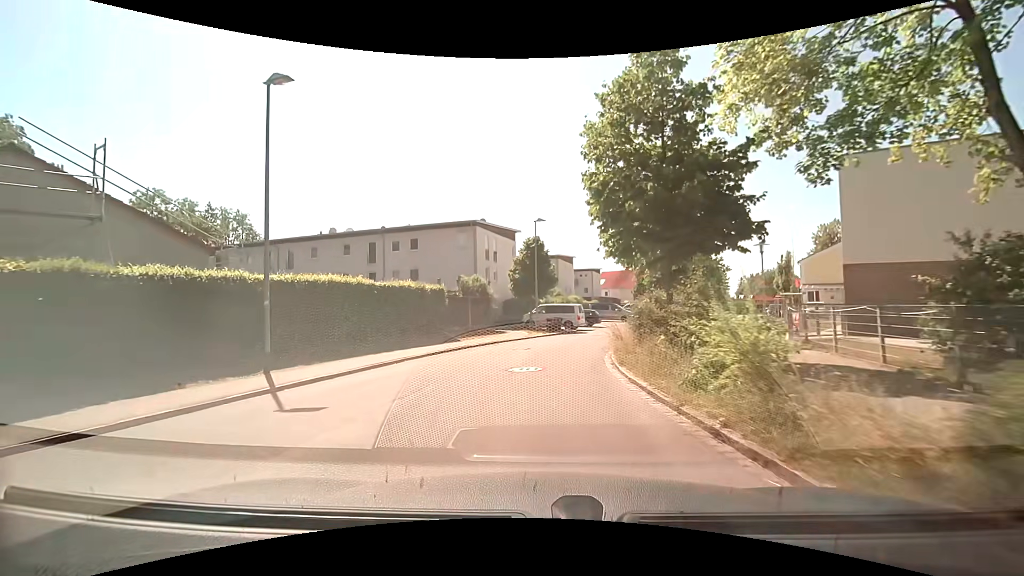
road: residential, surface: asphalt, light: Day
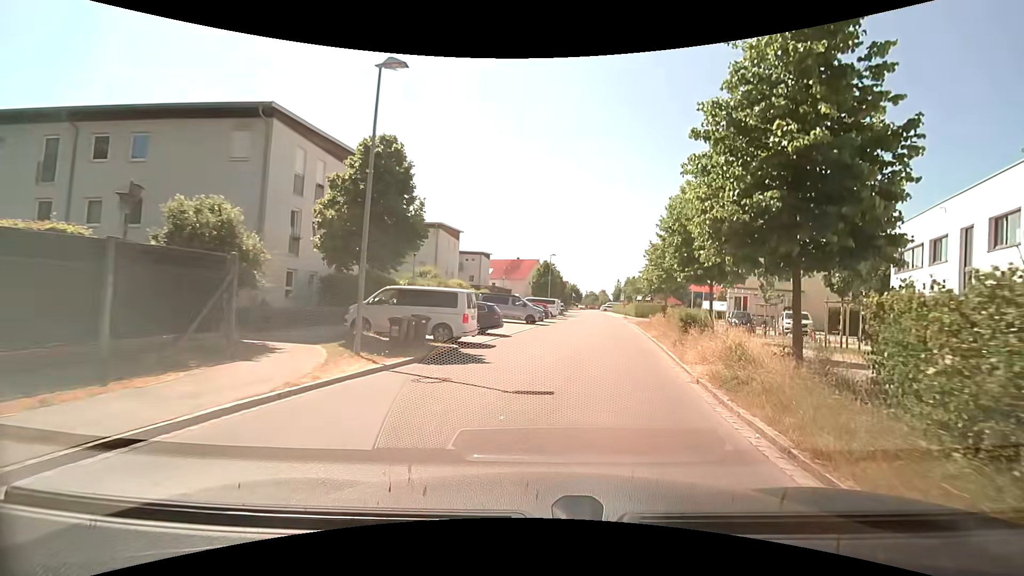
(+1.1, +20.0) m; +14°
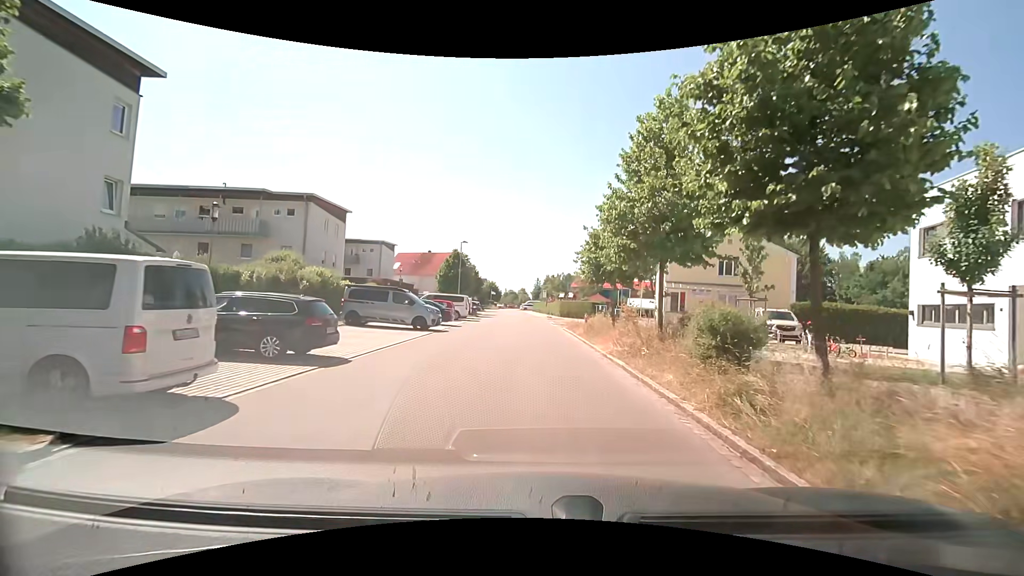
(+1.1, +11.1) m; +9°
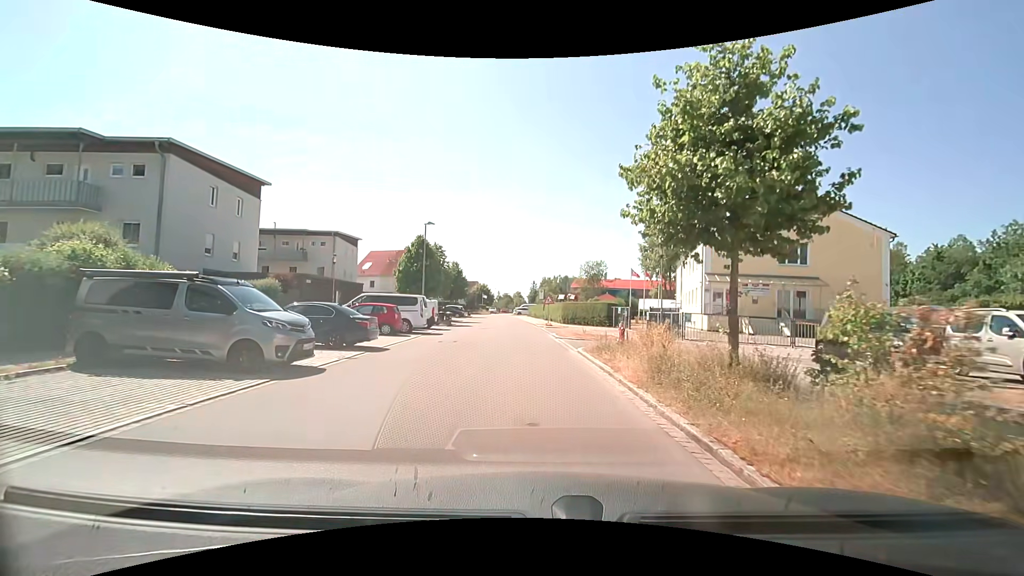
(+0.2, +14.1) m; 0°
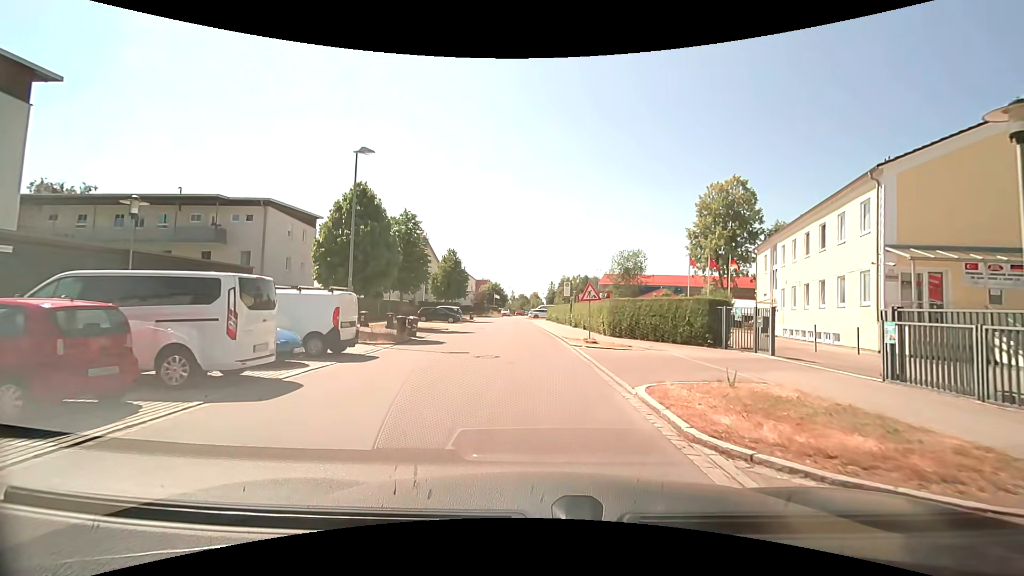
(-0.5, +17.8) m; -2°
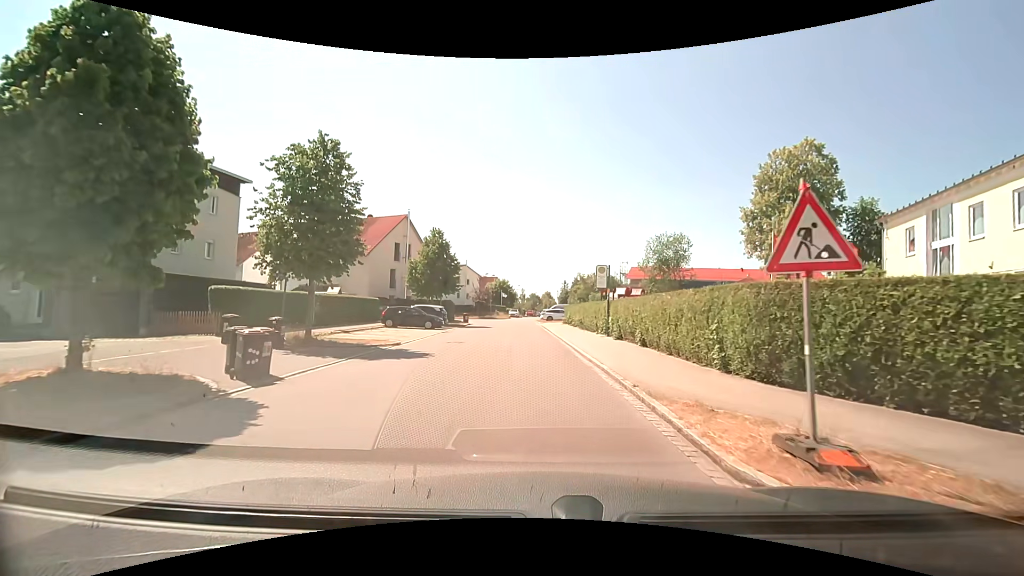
(-0.1, +14.7) m; -1°
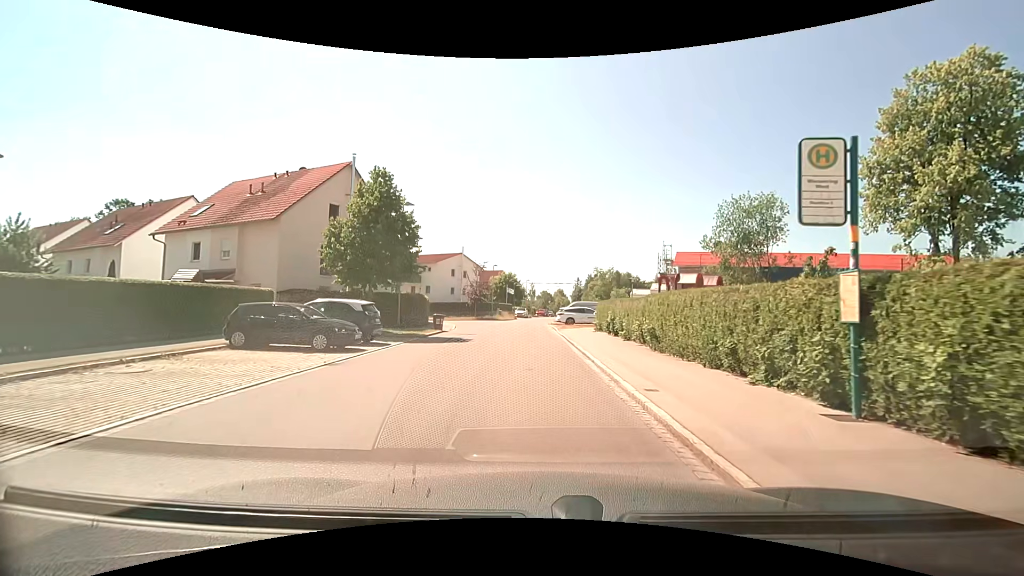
(-0.3, +18.2) m; -1°
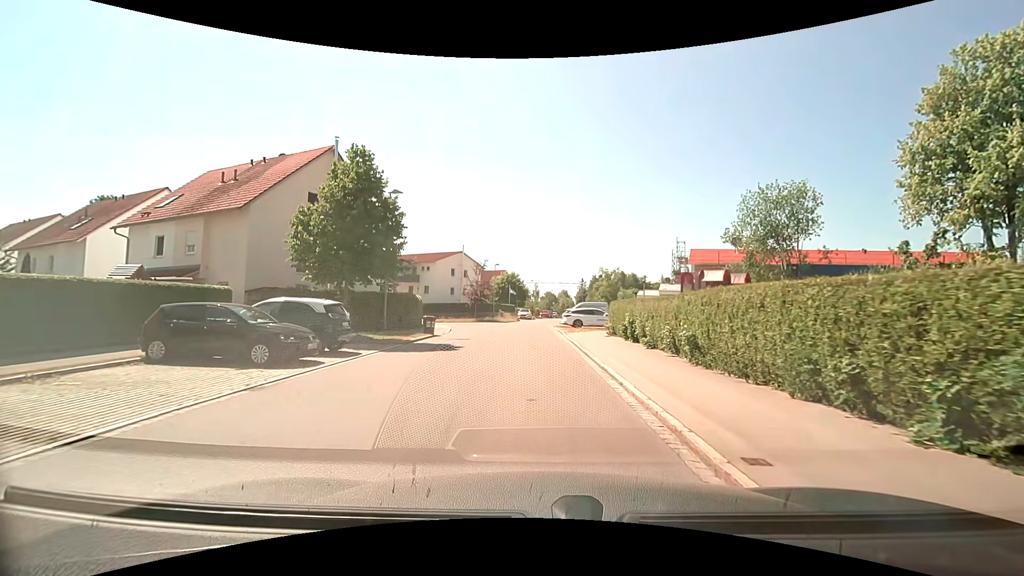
(0.0, +3.6) m; 0°
(0, +10) (0, +20) (0, +30) (0, +40) (0, +50) (+1, +60) (+2, +70) (+3, +80) (+5, +90) (+6, +100) m
